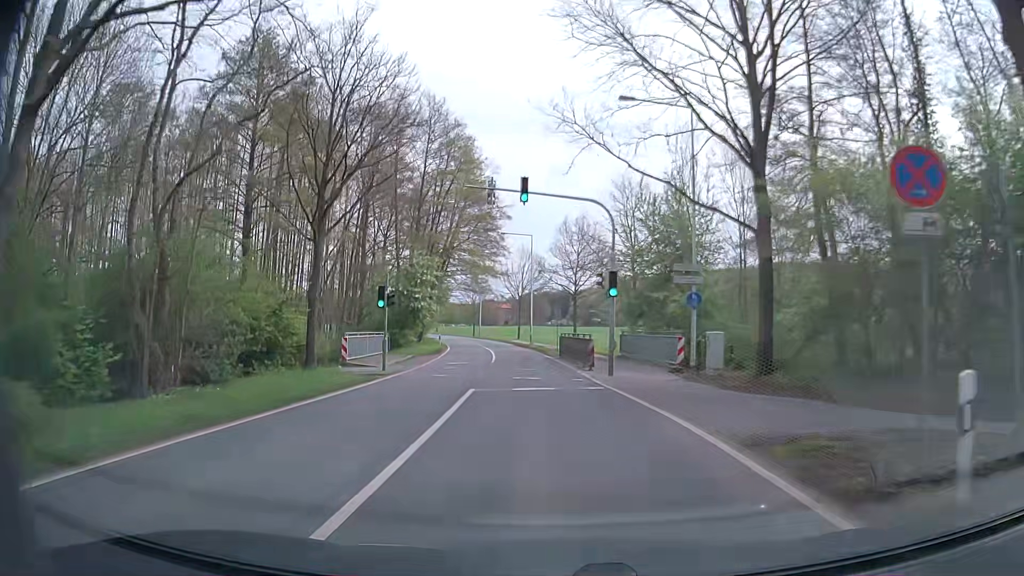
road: secondary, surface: asphalt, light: Day
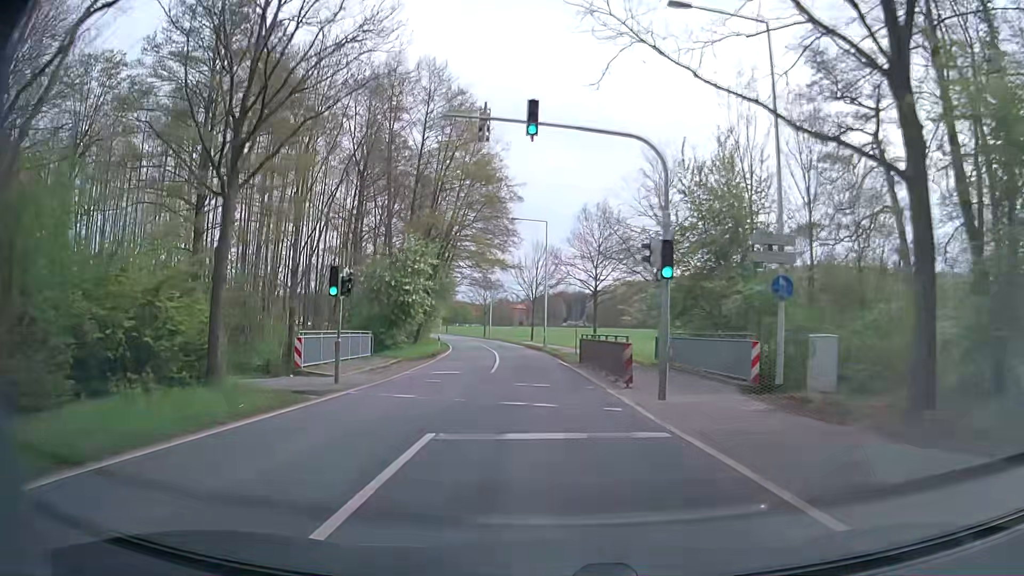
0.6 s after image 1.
(-0.1, +7.6) m; -1°
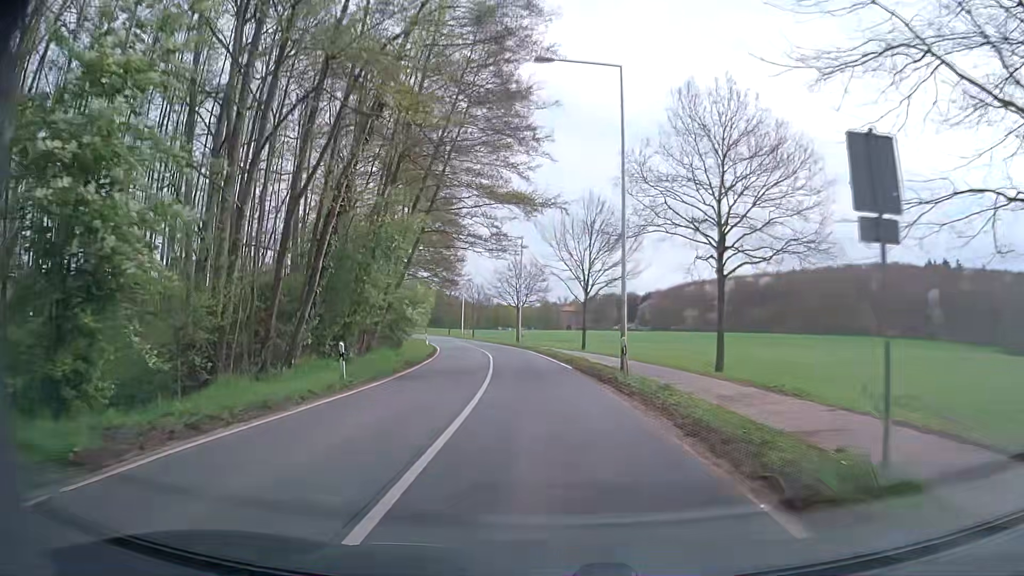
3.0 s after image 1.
(-1.0, +30.4) m; -4°
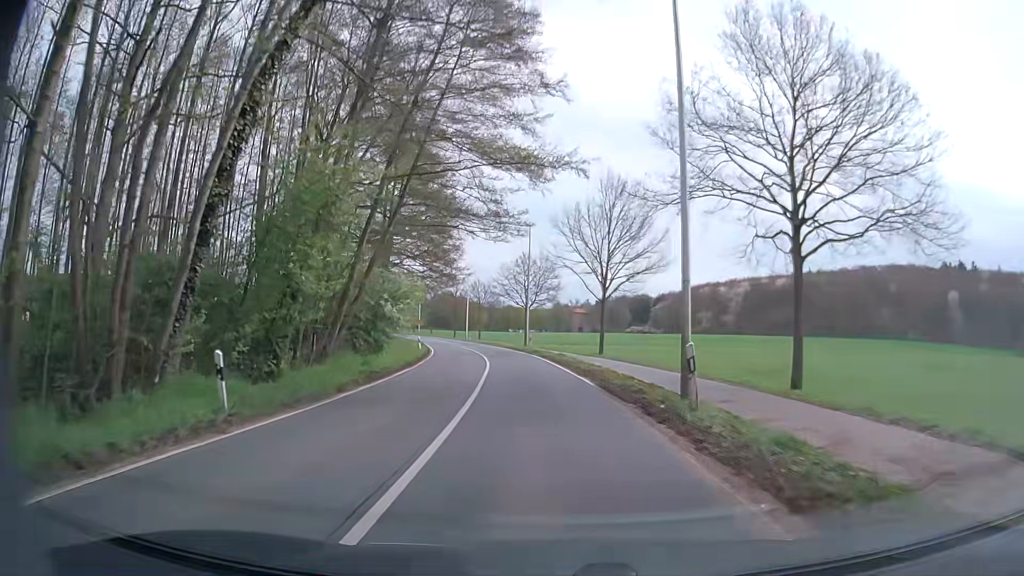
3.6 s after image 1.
(0.0, +7.6) m; -1°
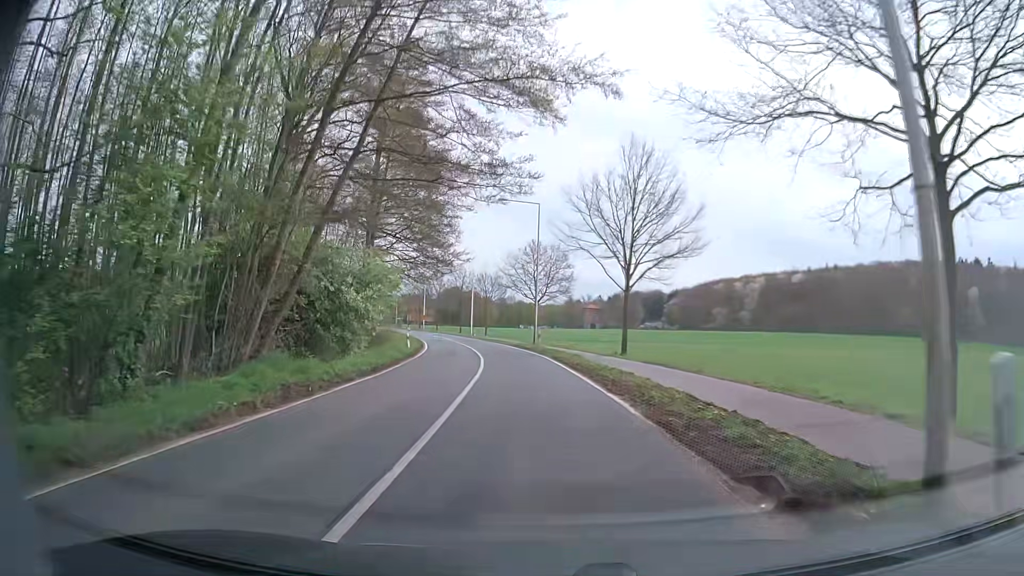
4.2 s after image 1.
(-0.1, +7.6) m; -1°
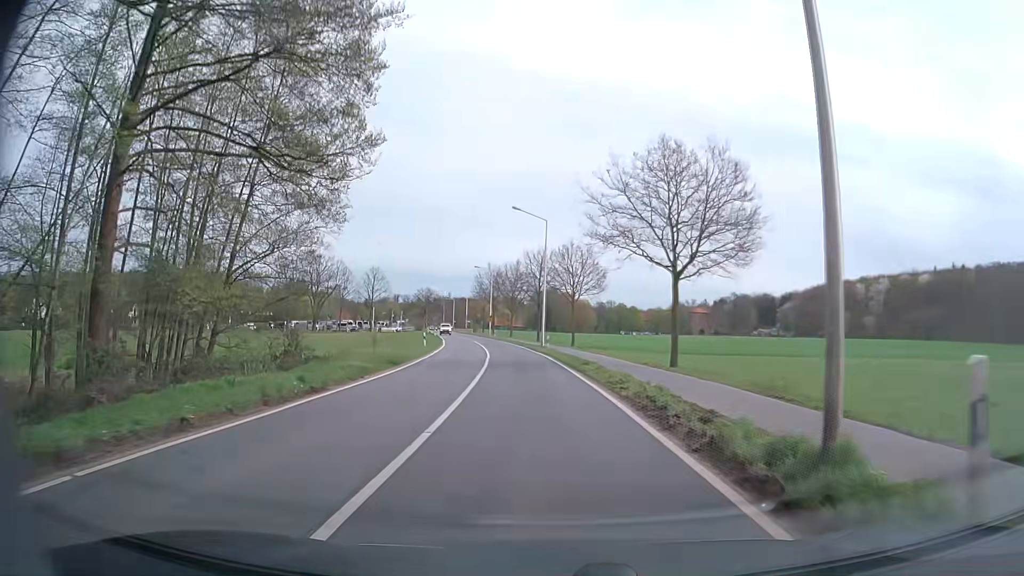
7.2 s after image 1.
(-2.2, +37.8) m; -8°
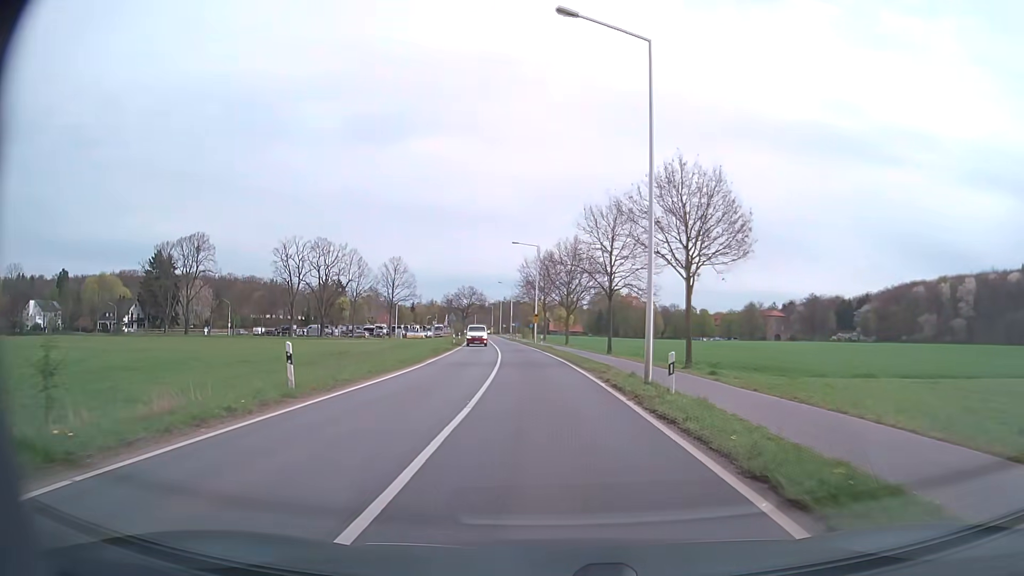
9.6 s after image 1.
(-1.6, +30.4) m; -5°
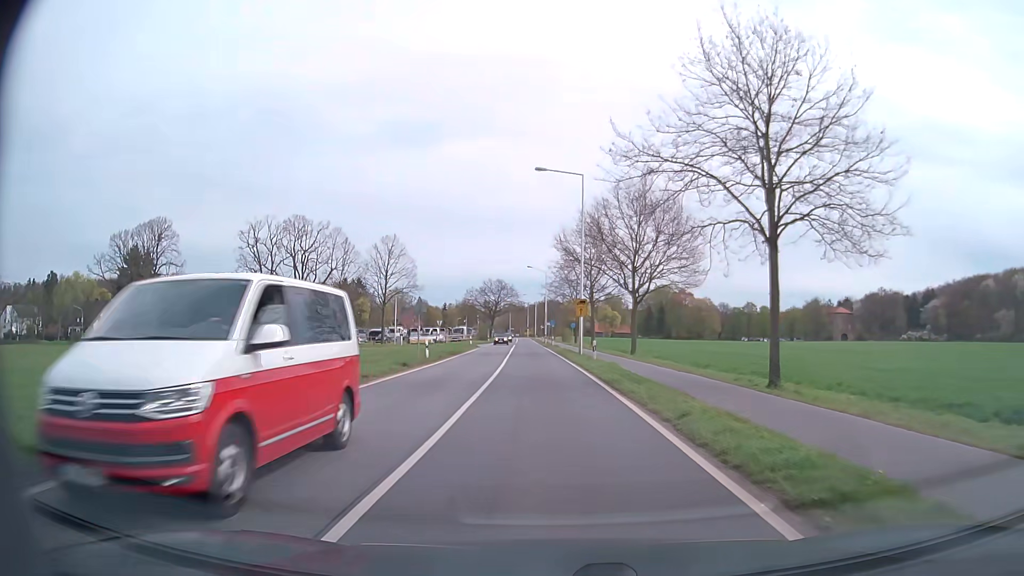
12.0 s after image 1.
(-1.1, +30.3) m; -4°
(0, +10) (0, +20) (-1, +30) (-1, +40) (-2, +50) (-2, +60) (-2, +70) (-3, +80) (-3, +90) (-4, +100) m
